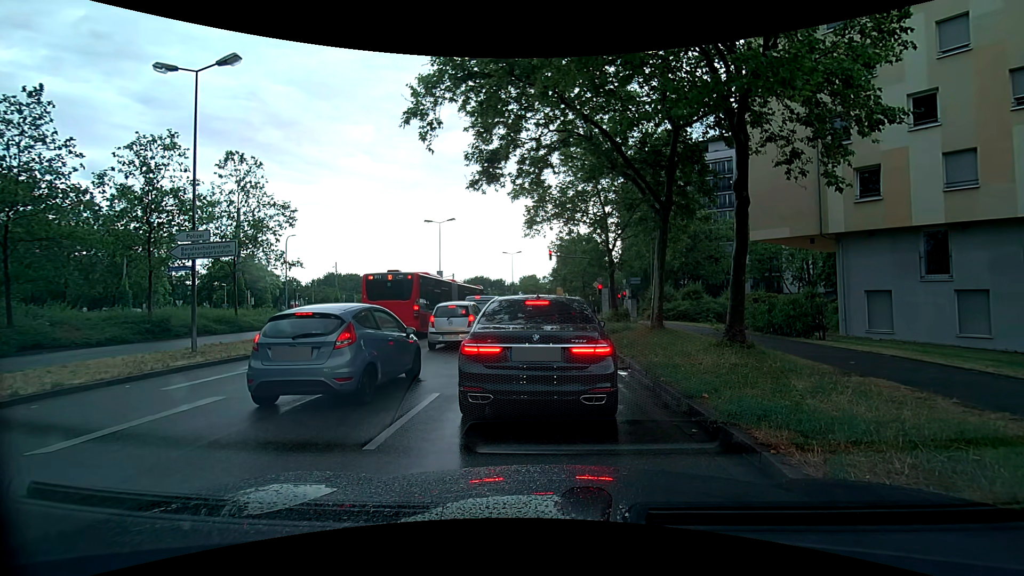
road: secondary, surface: asphalt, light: Day
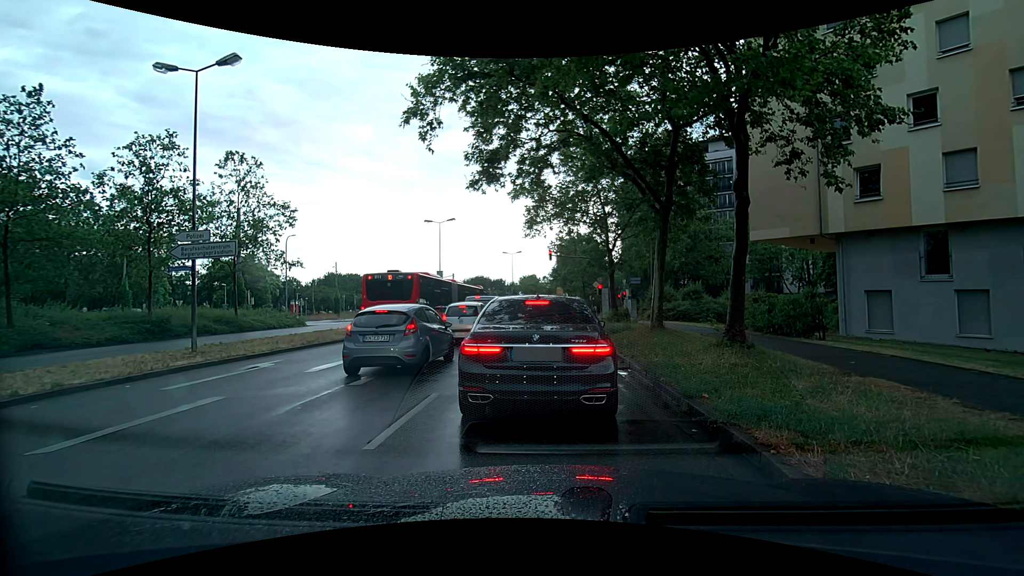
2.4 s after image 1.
(0.0, 0.0) m; 0°
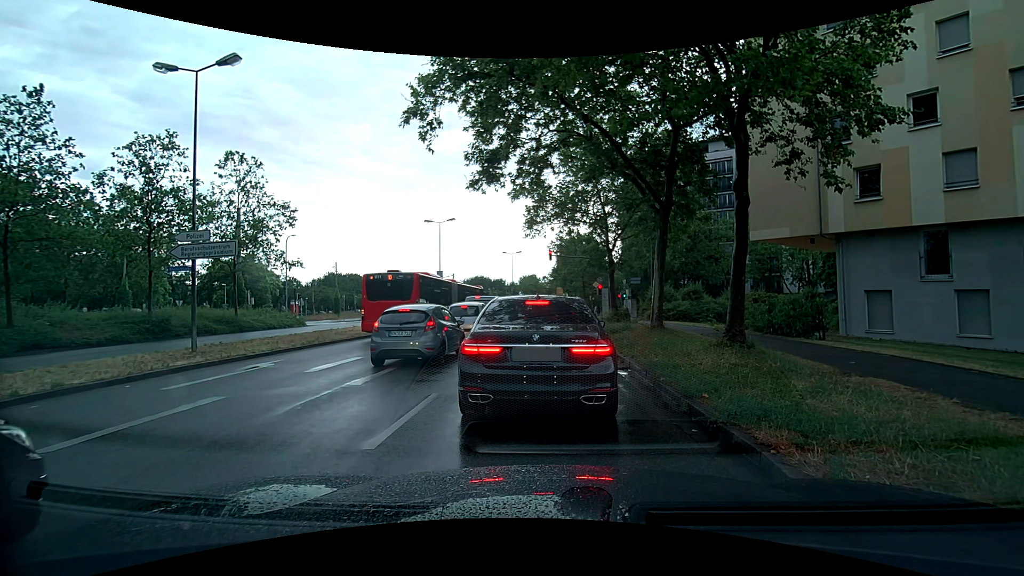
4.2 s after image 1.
(0.0, 0.0) m; 0°
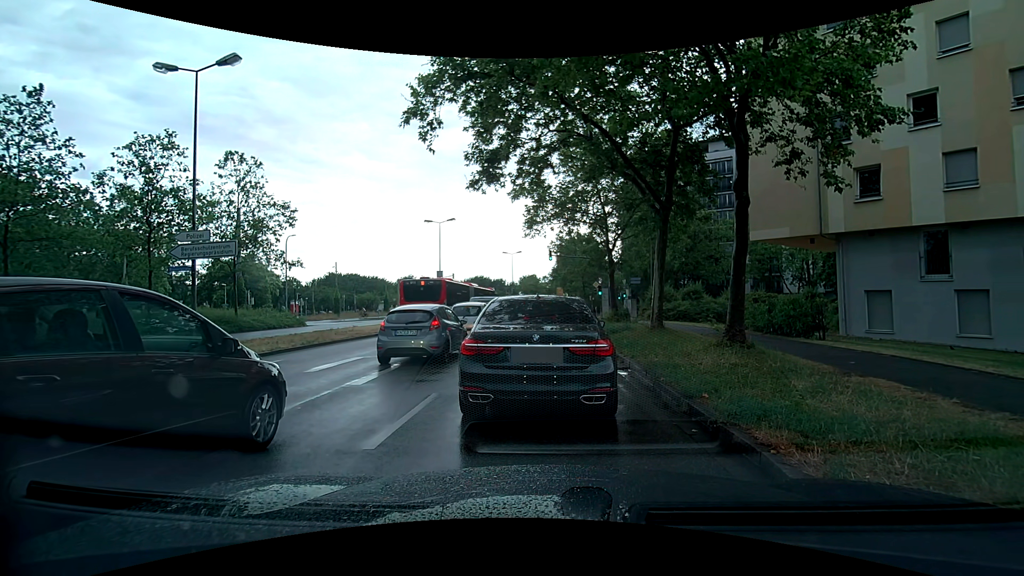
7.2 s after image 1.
(0.0, 0.0) m; 0°
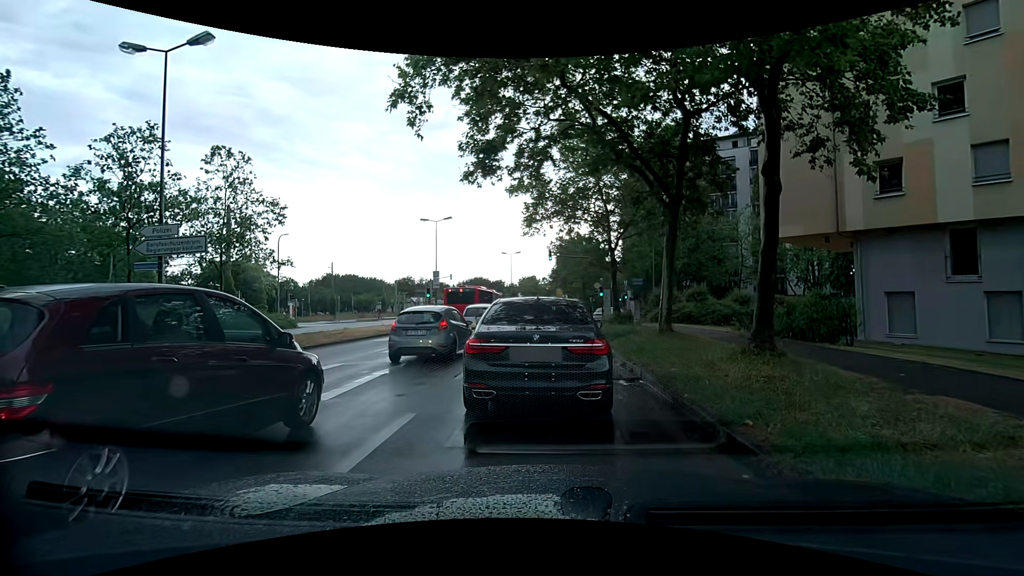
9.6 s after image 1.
(0.0, +1.5) m; -2°
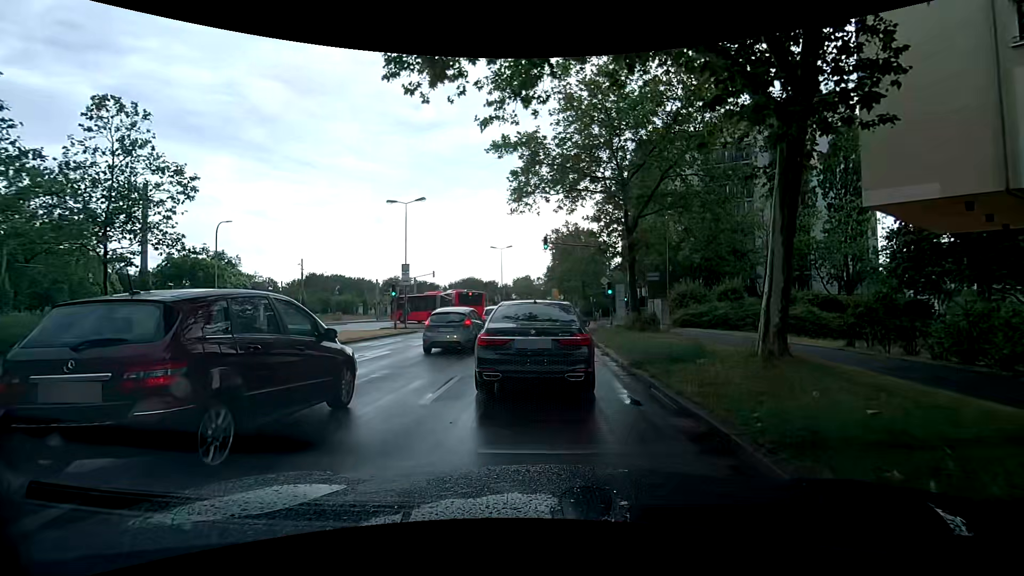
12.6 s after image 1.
(+0.1, +8.6) m; +2°
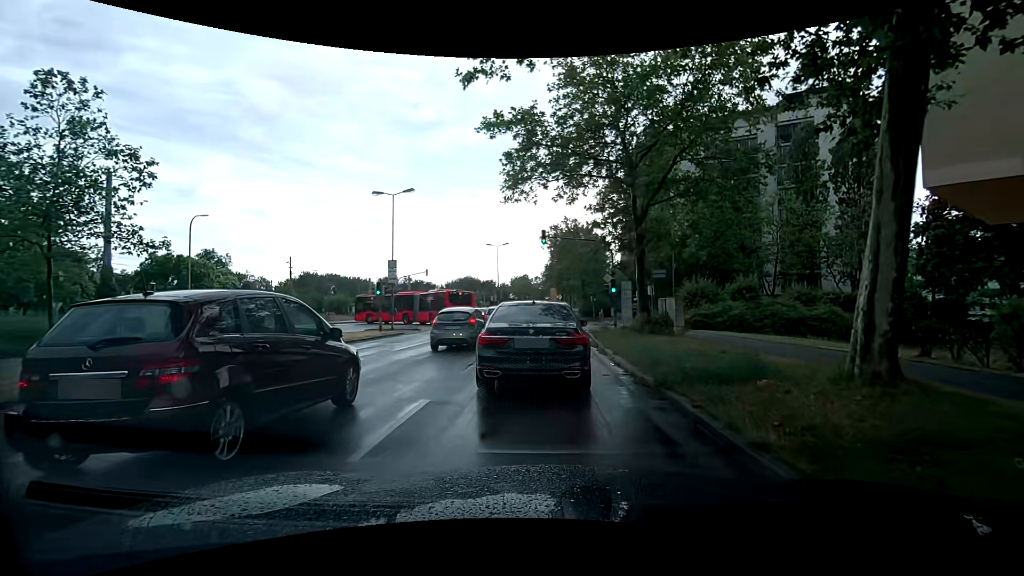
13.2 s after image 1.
(0.0, +2.7) m; 0°
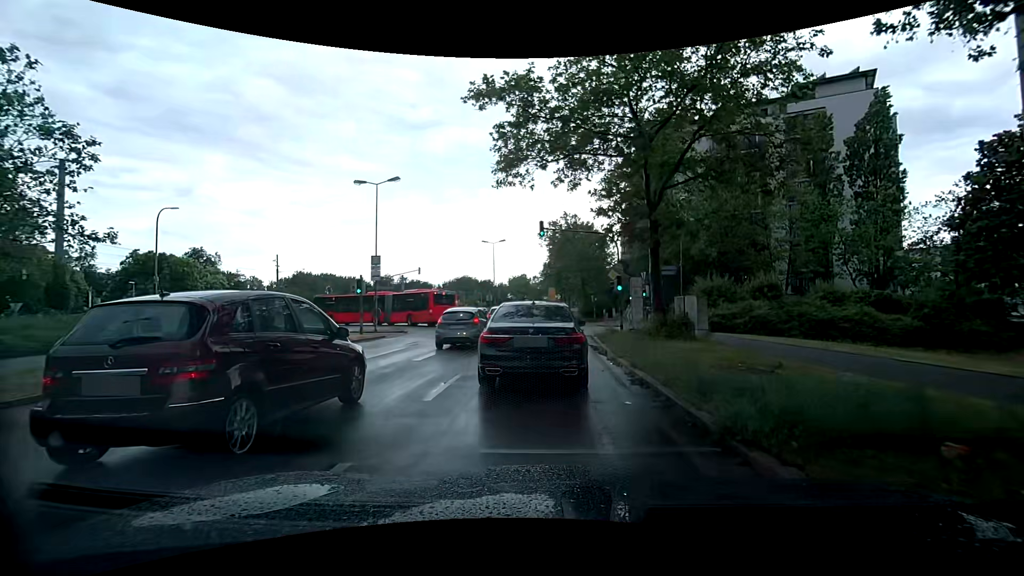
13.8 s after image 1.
(0.0, +3.1) m; 0°
(0, +10) (0, +20) (+1, +30) (+1, +40) (+2, +50) (+3, +60) (+3, +70) (+4, +80) (+5, +90) (+6, +100) m
